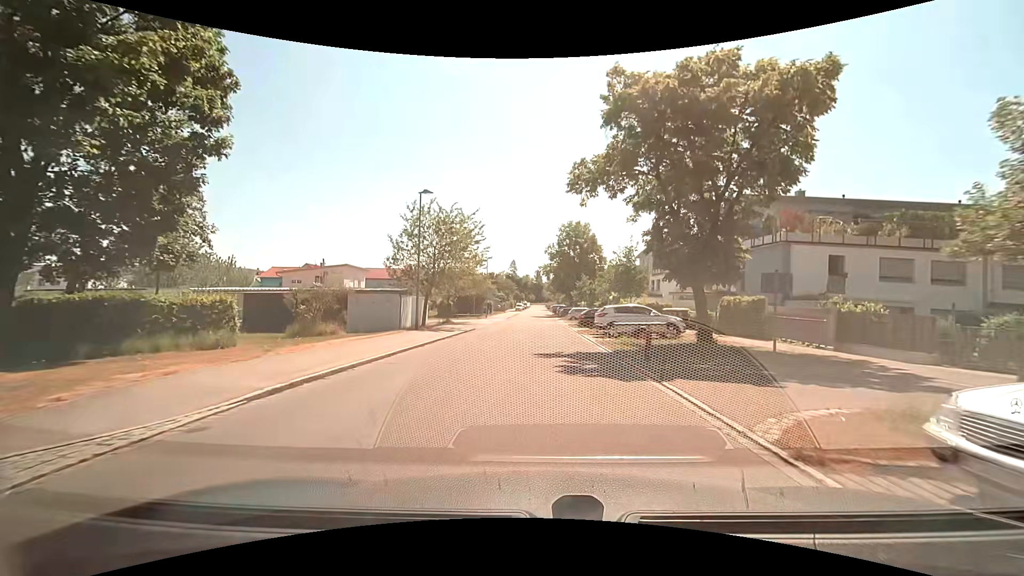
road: residential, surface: asphalt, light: Day
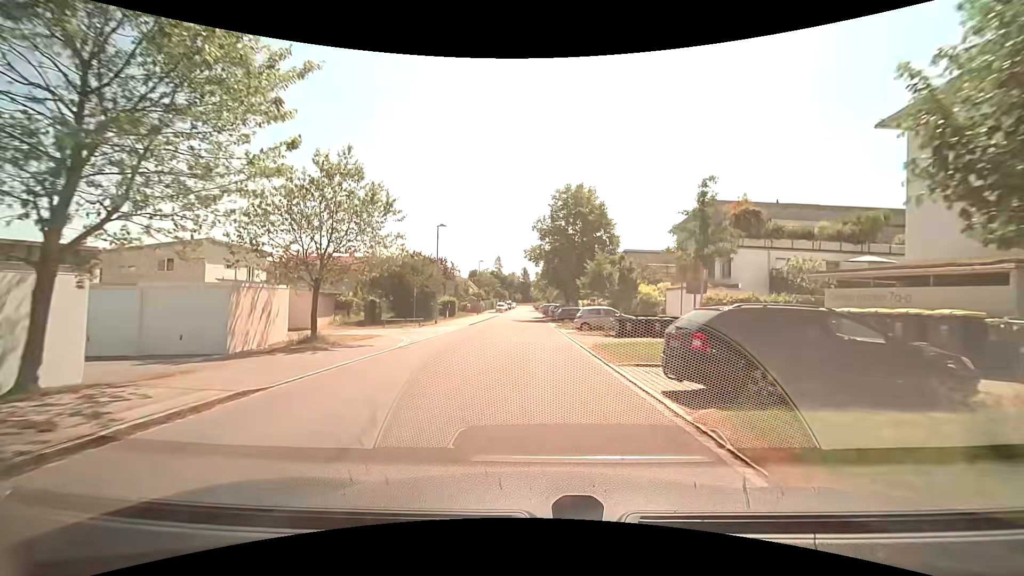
(+0.3, +25.2) m; +1°
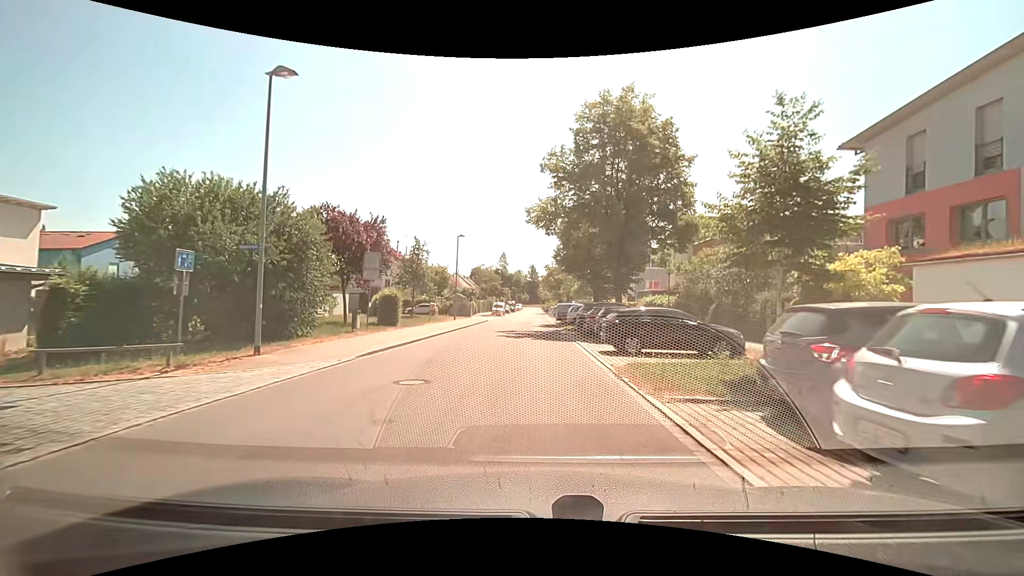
(-0.2, +25.5) m; -1°
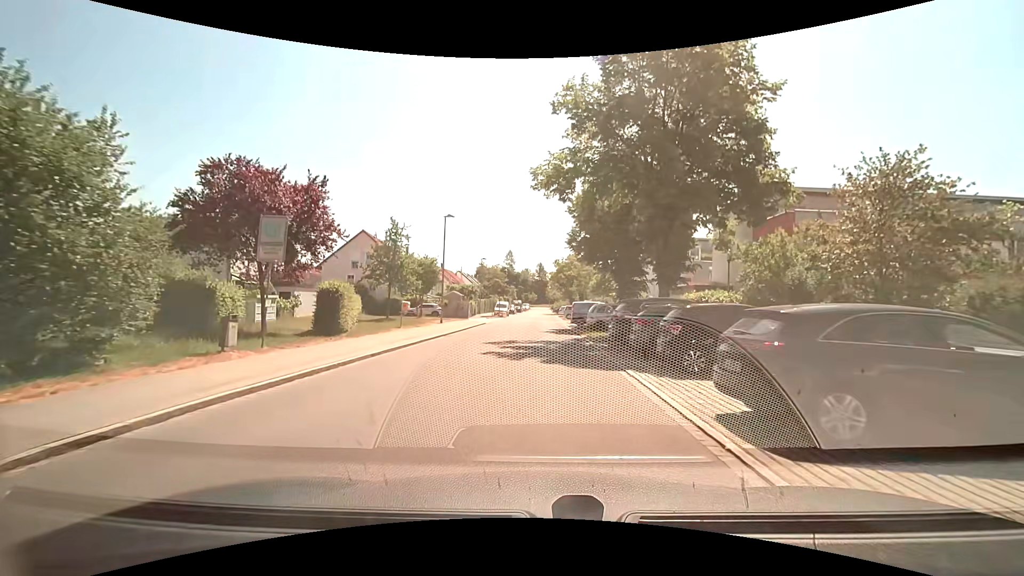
(-0.1, +9.9) m; -1°
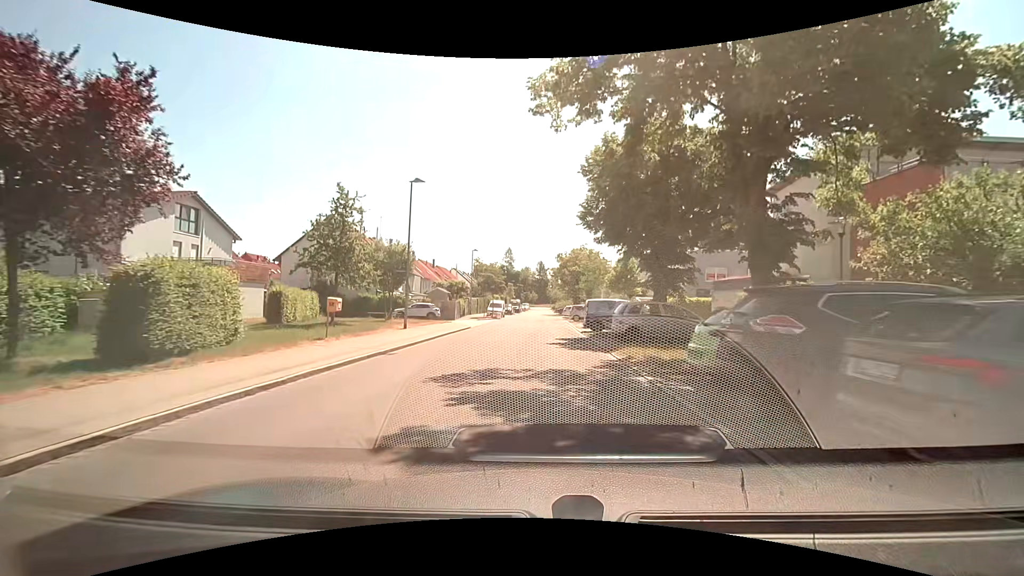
(0.0, +9.9) m; 0°
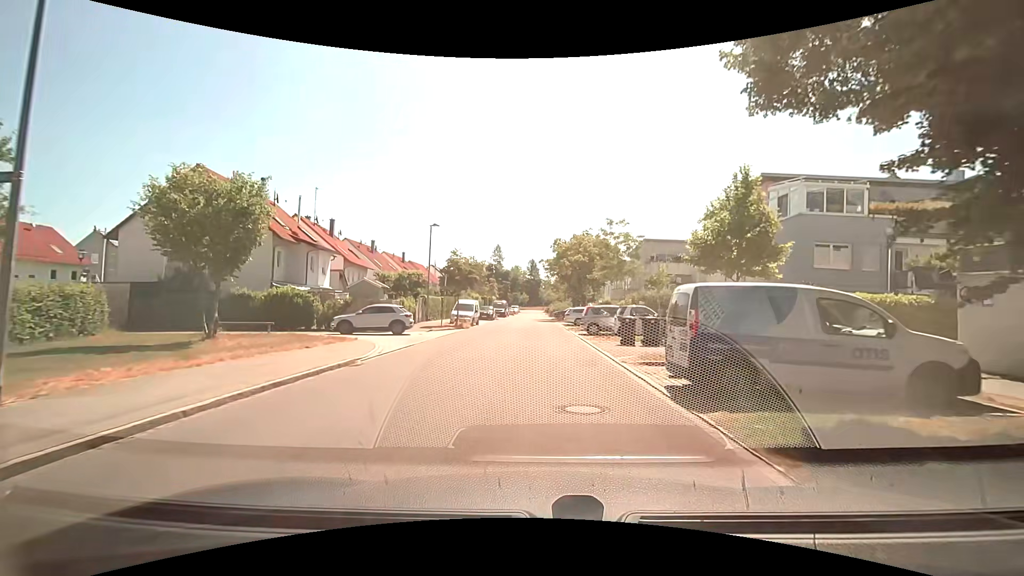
(+0.2, +19.1) m; +1°
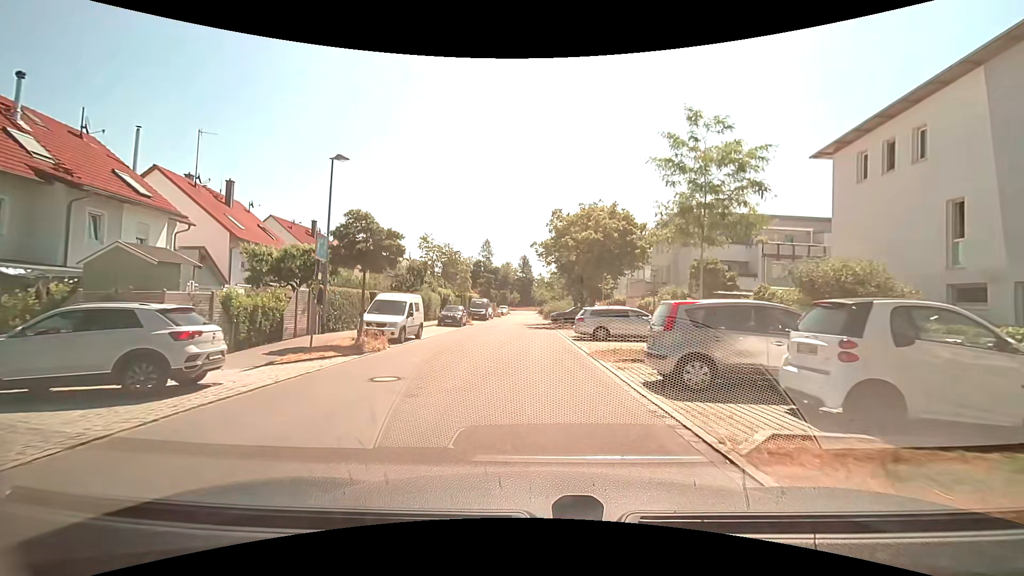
(+0.1, +17.7) m; +1°
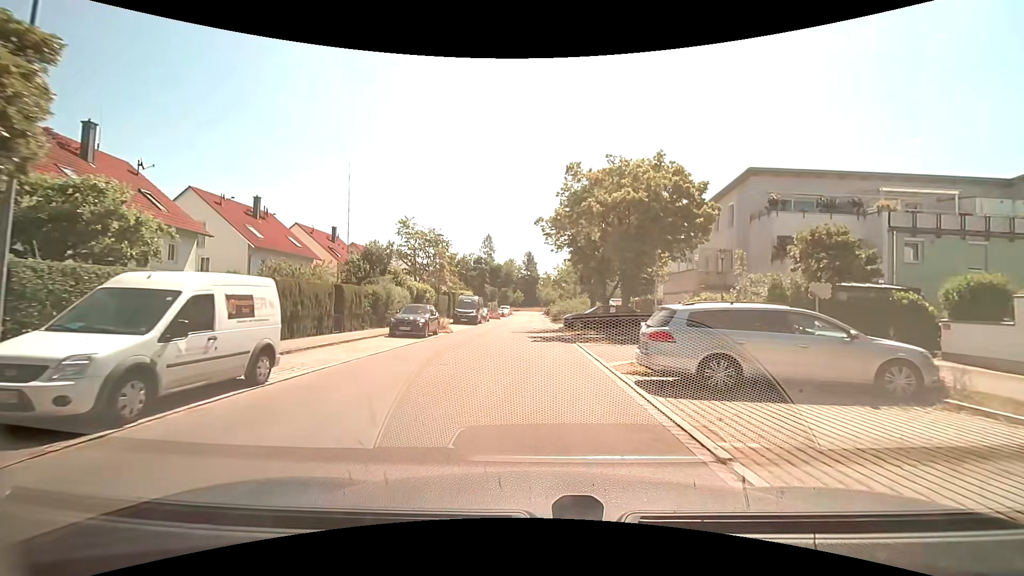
(-0.1, +13.3) m; -1°
(0, +10) (0, +20) (-1, +30) (-1, +40) (-1, +50) (0, +60) (-1, +70) (-1, +80) (-1, +90) (-1, +100) m
